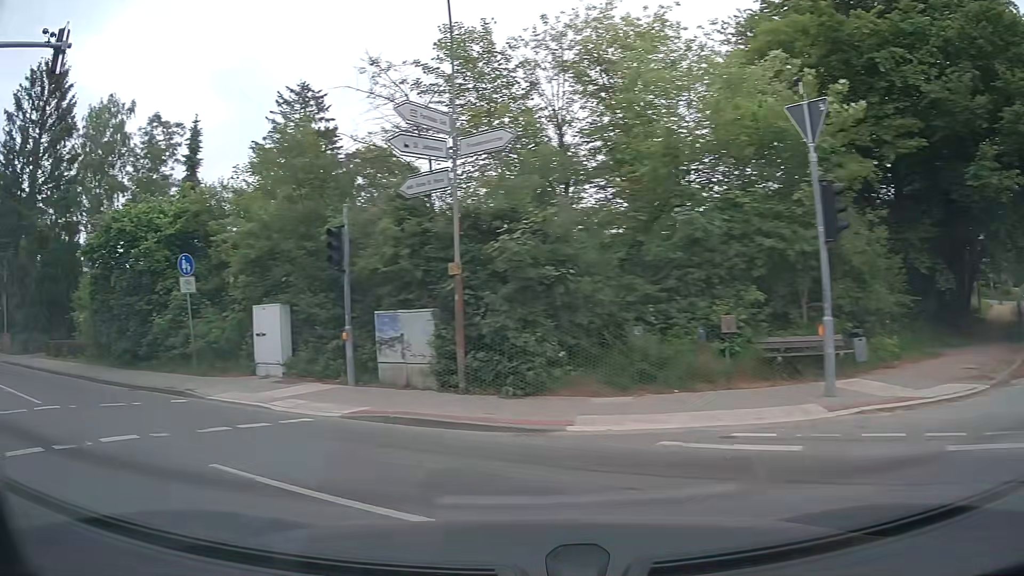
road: unclassified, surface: asphalt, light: Day
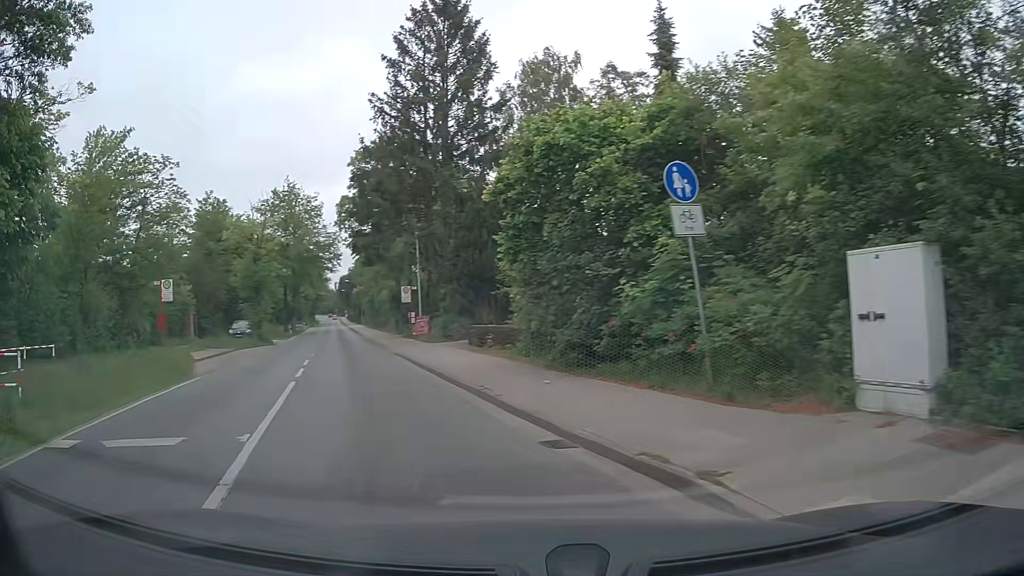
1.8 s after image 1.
(-3.6, +8.8) m; -40°
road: secondary
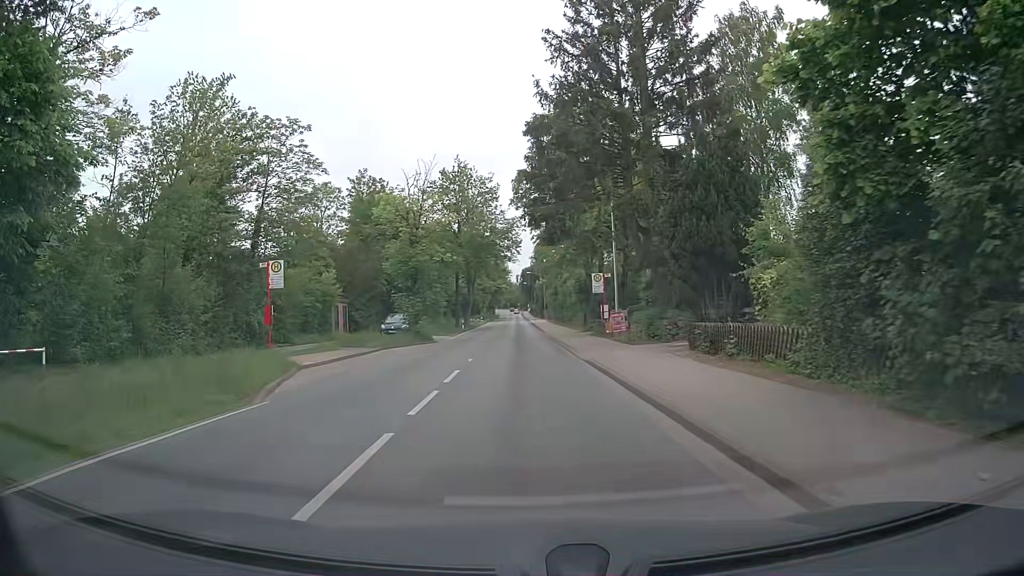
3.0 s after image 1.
(-1.4, +7.8) m; -16°
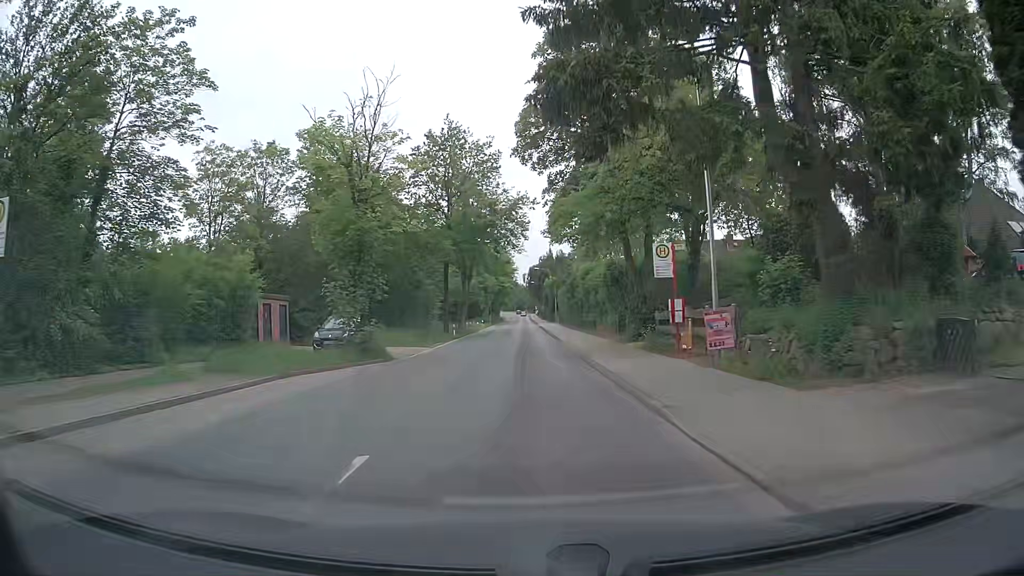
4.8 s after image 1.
(-0.3, +15.1) m; -1°
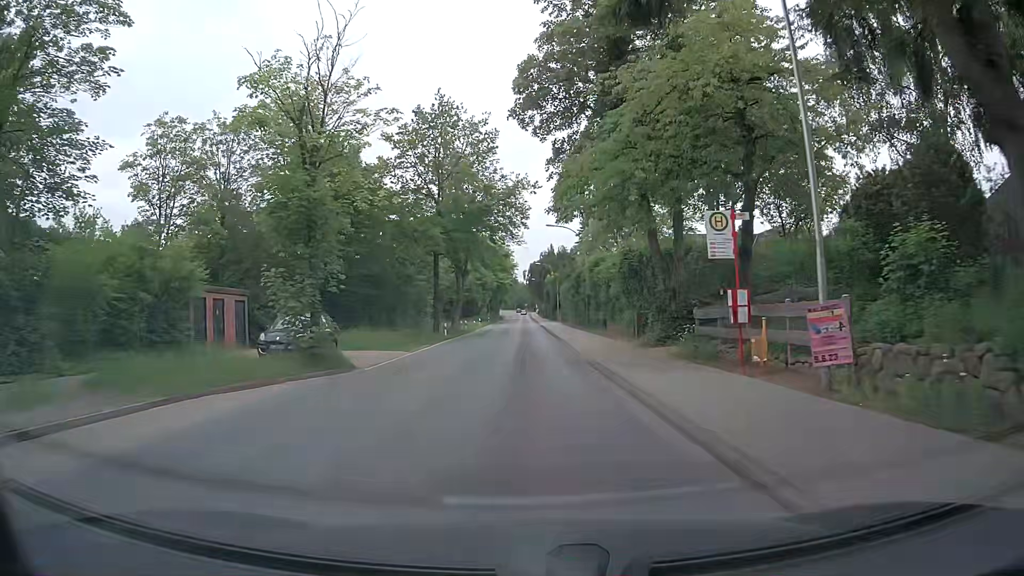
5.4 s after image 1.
(0.0, +5.9) m; 0°
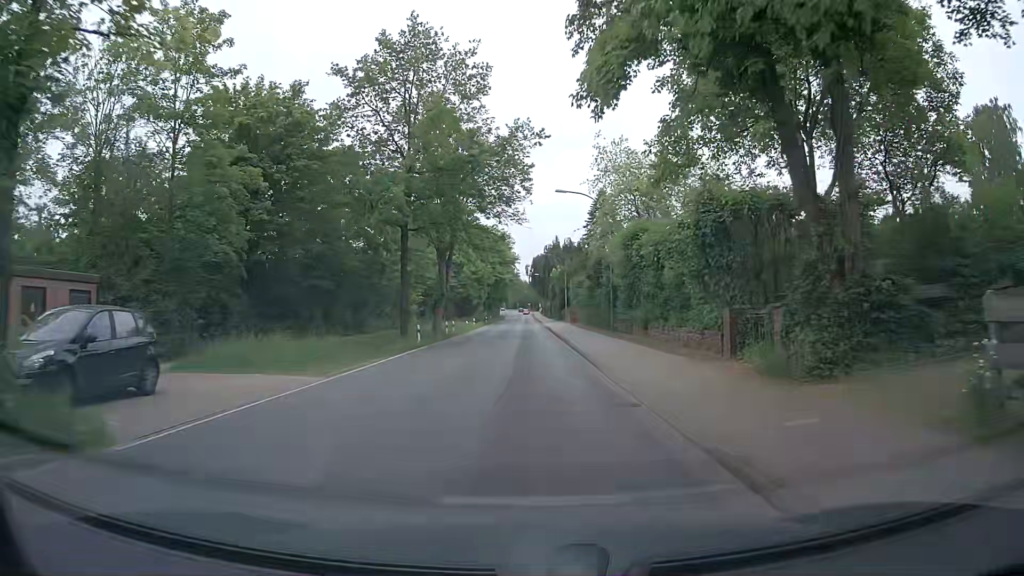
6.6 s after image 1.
(-0.1, +13.0) m; -1°
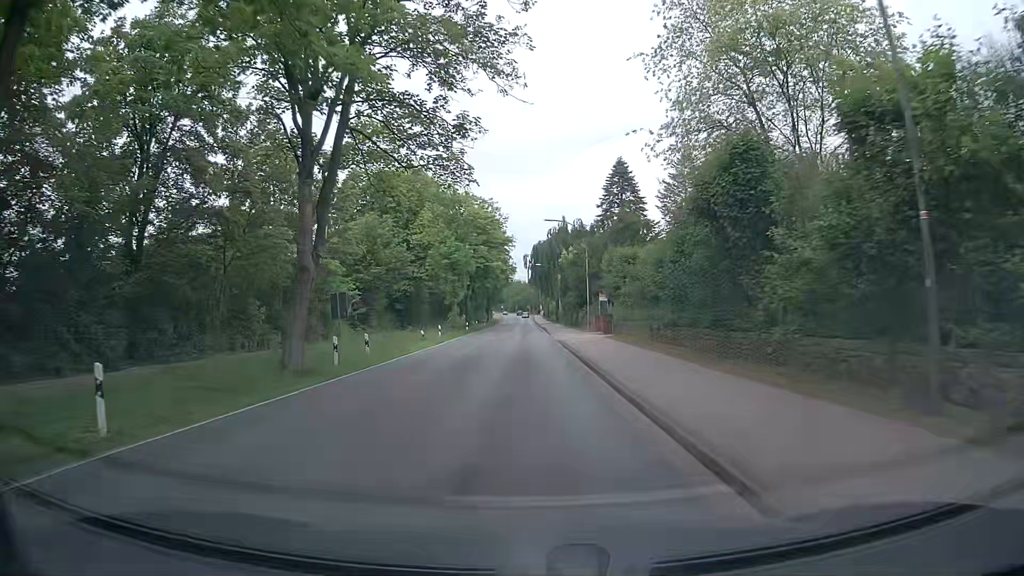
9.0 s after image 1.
(+0.2, +28.0) m; +1°
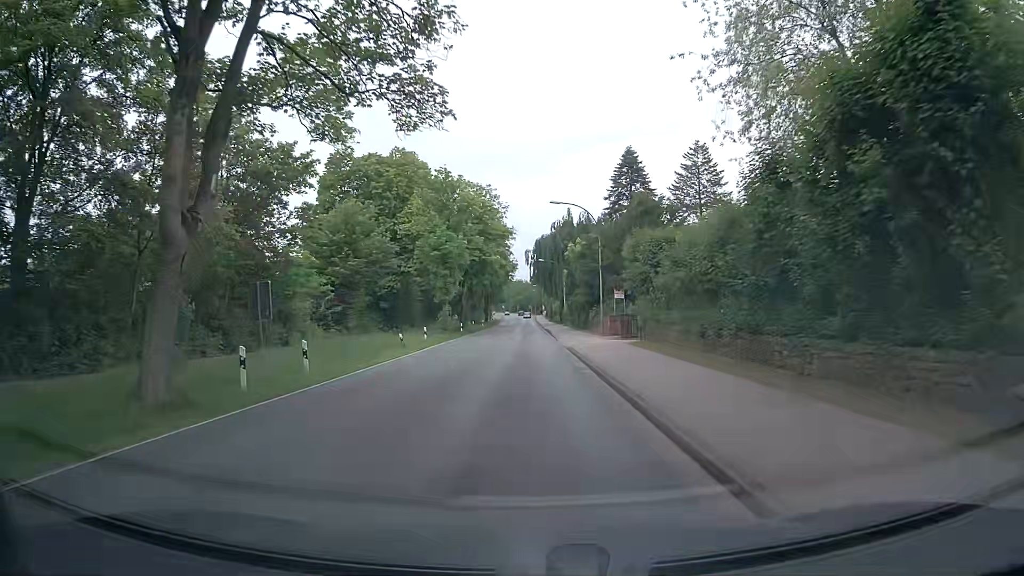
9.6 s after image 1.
(0.0, +7.2) m; 0°
(0, +10) (0, +20) (0, +30) (0, +40) (0, +50) (0, +60) (0, +70) (0, +80) (0, +90) (0, +100) m
